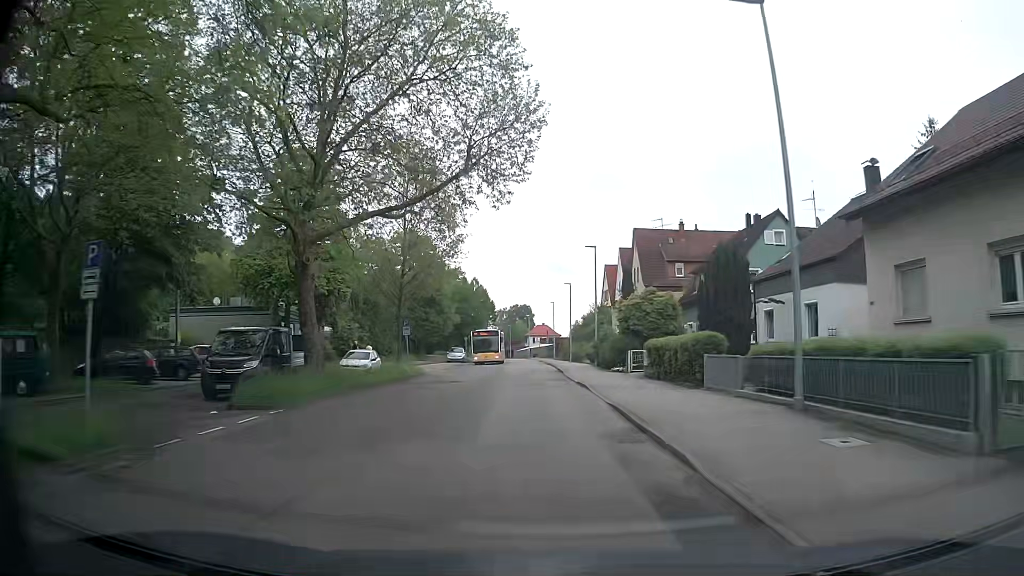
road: secondary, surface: asphalt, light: Day
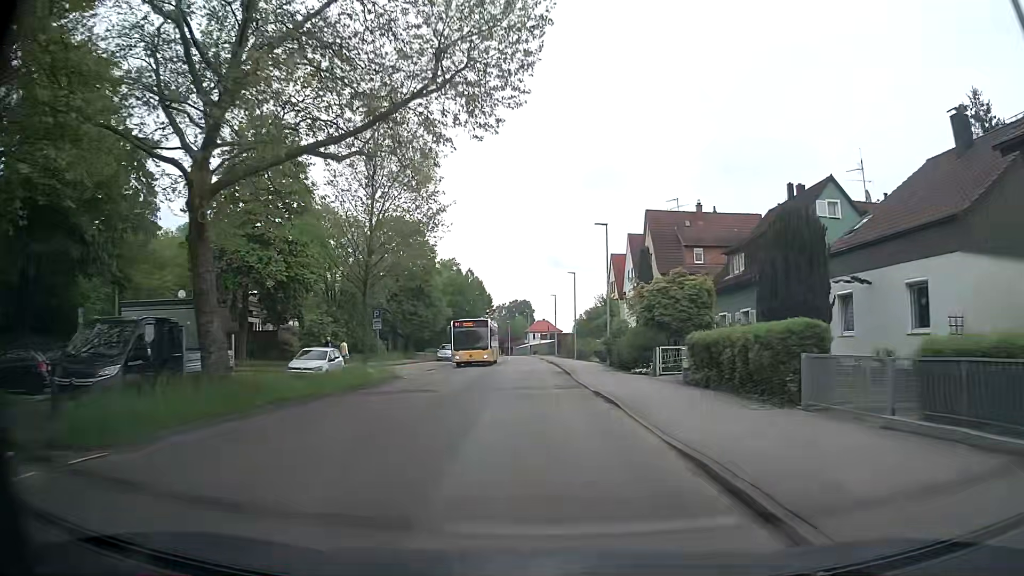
(-0.1, +7.3) m; -1°
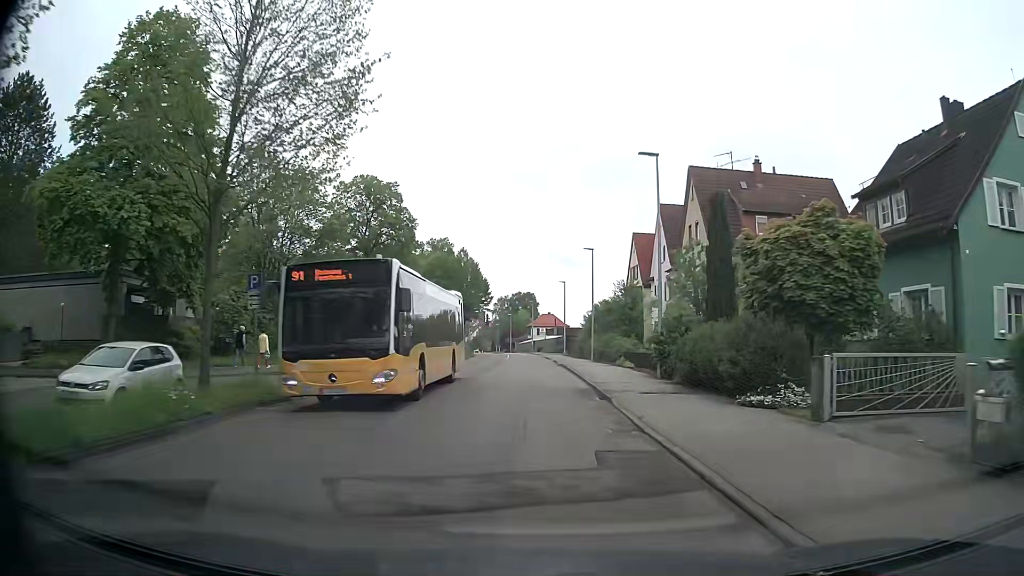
(0.0, +14.5) m; +1°
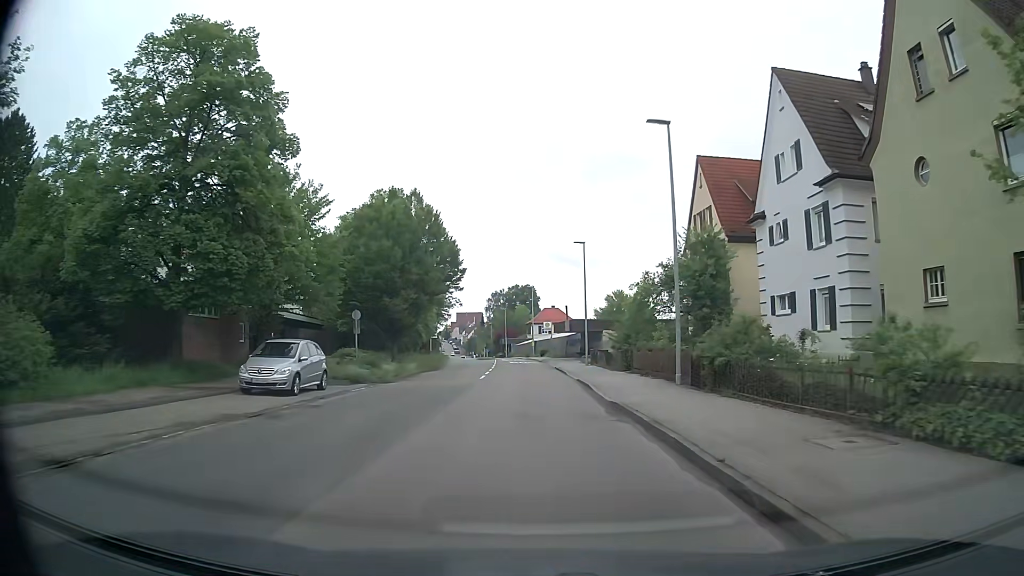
(-0.6, +29.0) m; -1°
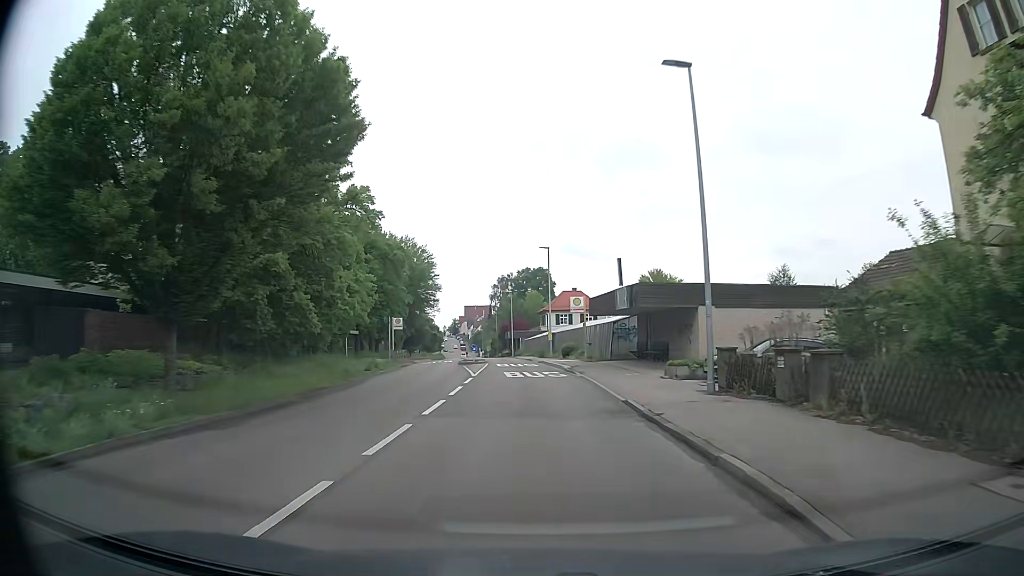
(-0.3, +29.0) m; -1°
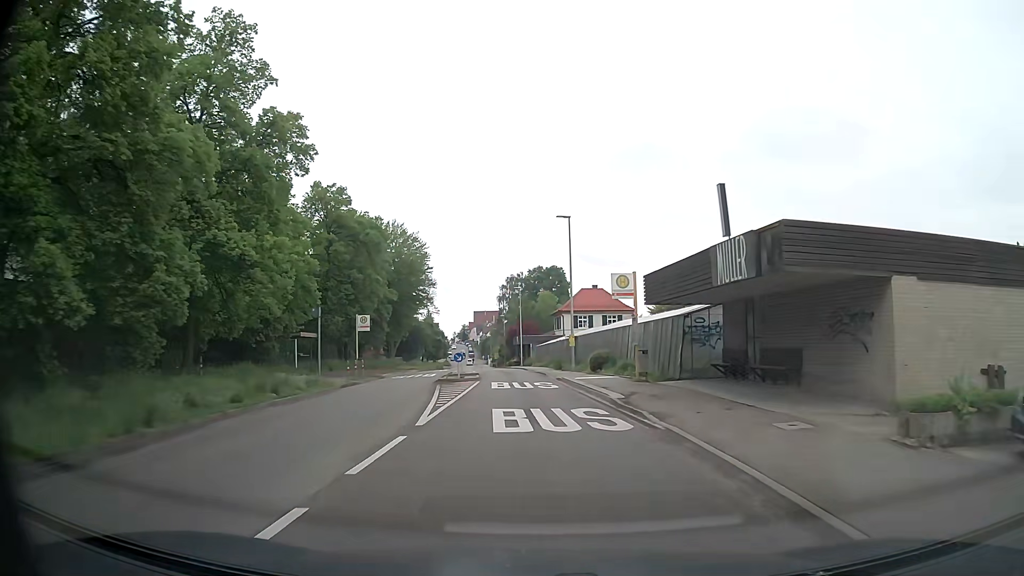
(0.0, +14.5) m; -1°
